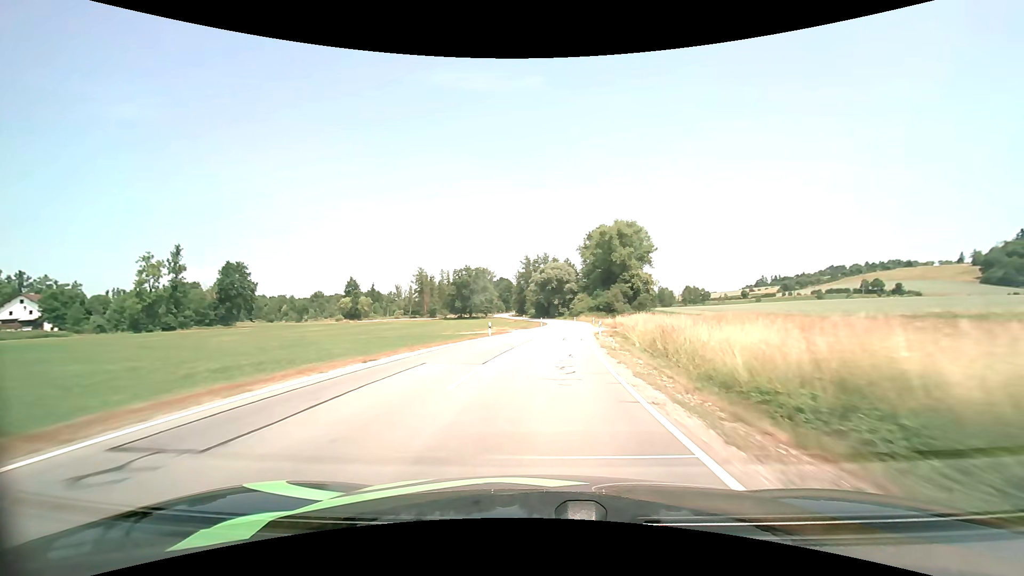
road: secondary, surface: asphalt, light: Day
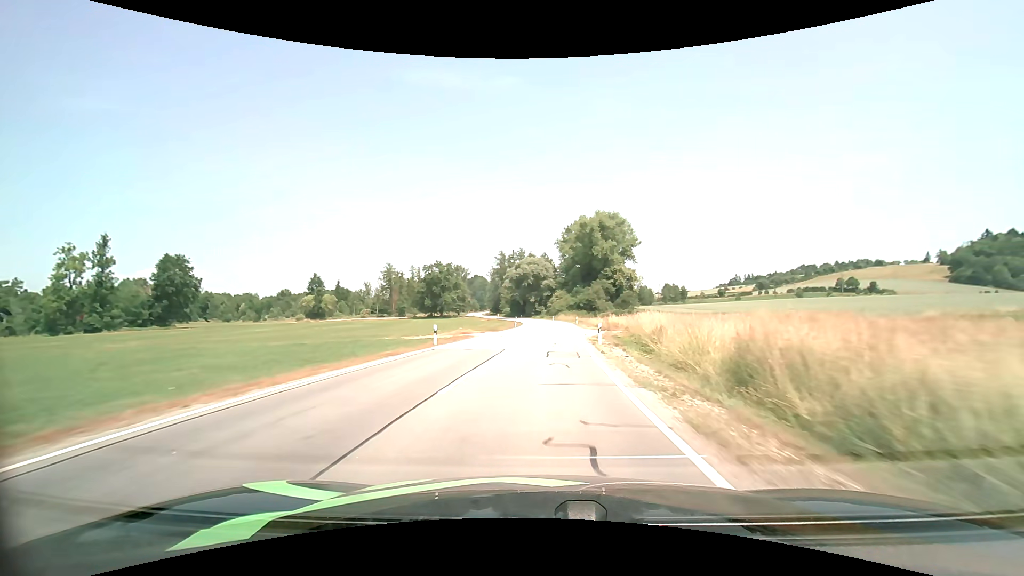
(+0.3, +12.0) m; +3°
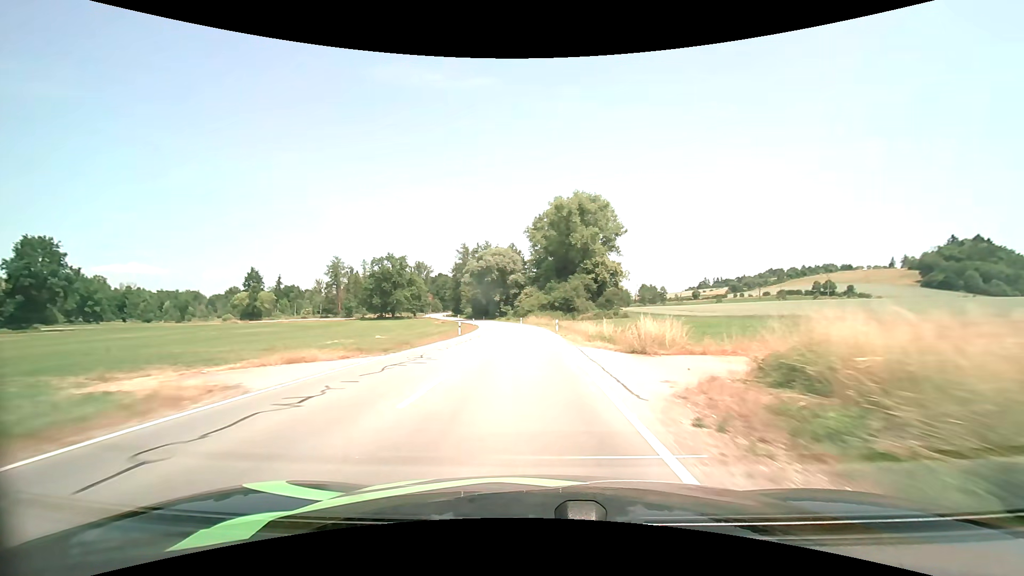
(+0.9, +24.4) m; +4°
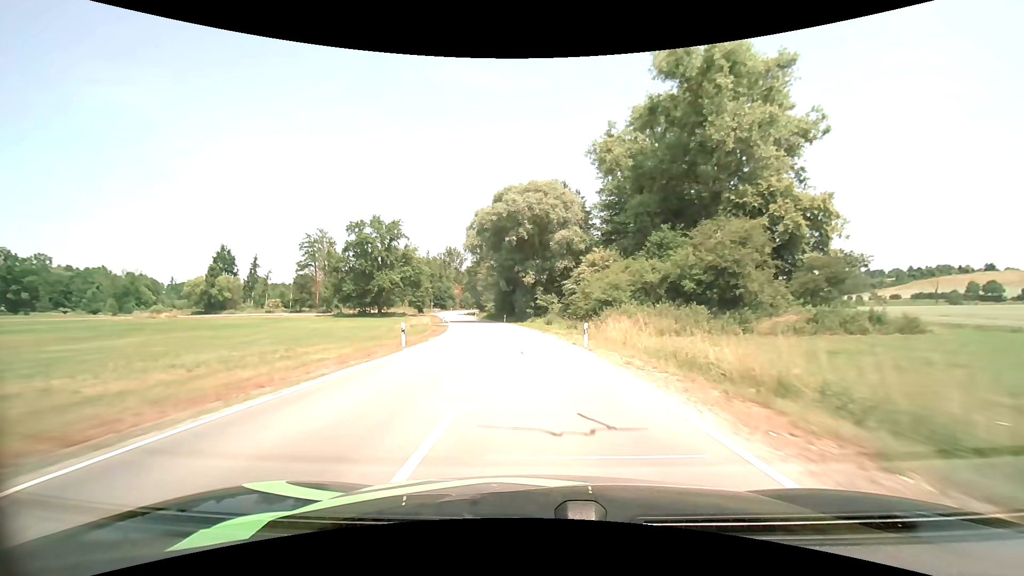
(-2.3, +61.6) m; -5°
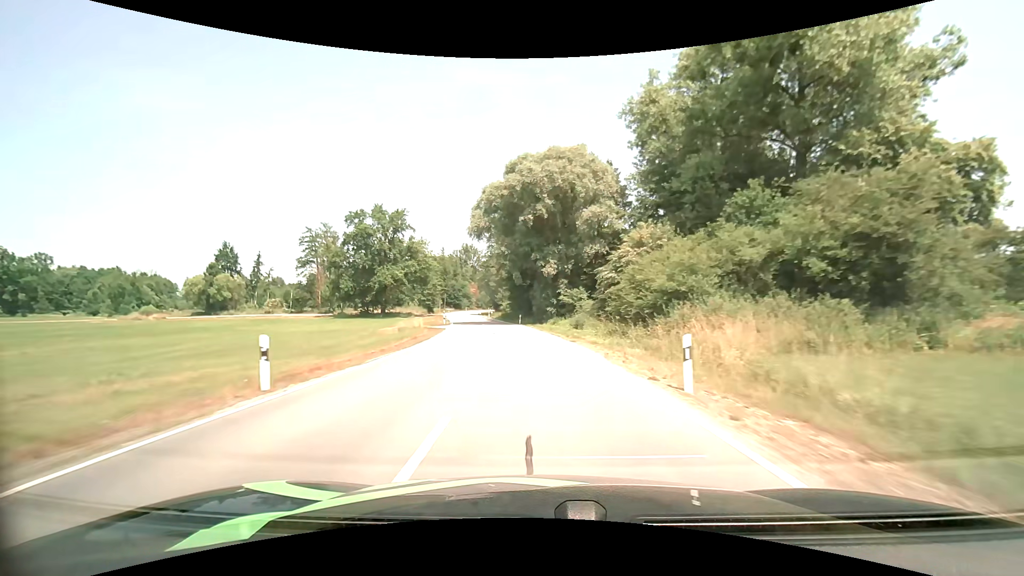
(-0.3, +12.4) m; -3°
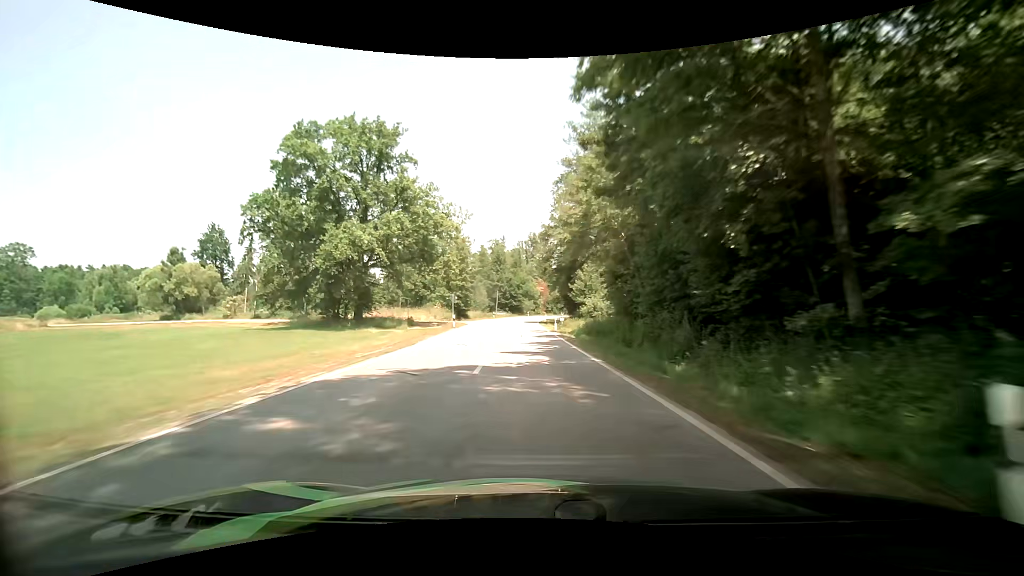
(-4.3, +49.2) m; -9°
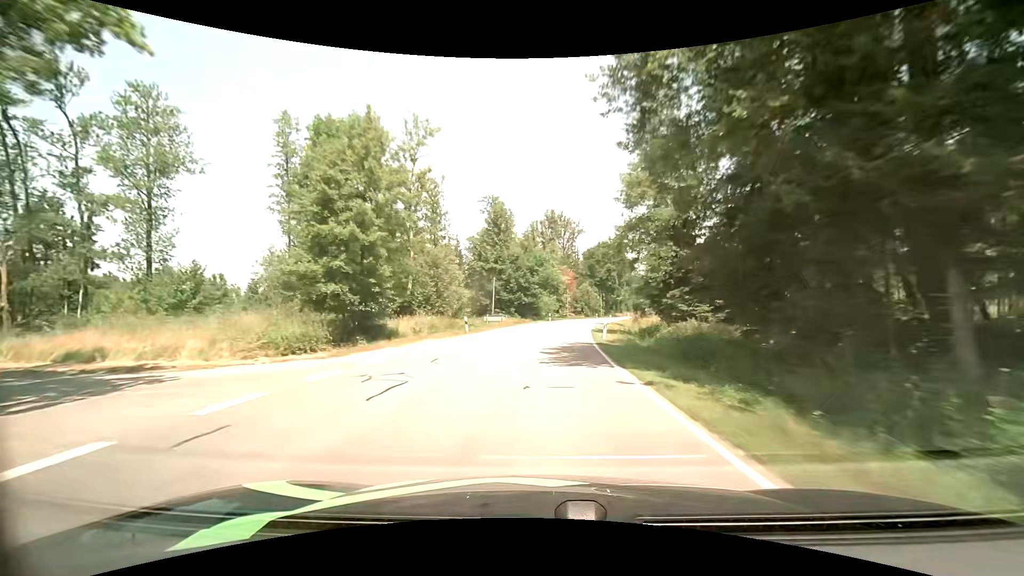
(-1.3, +47.7) m; -2°
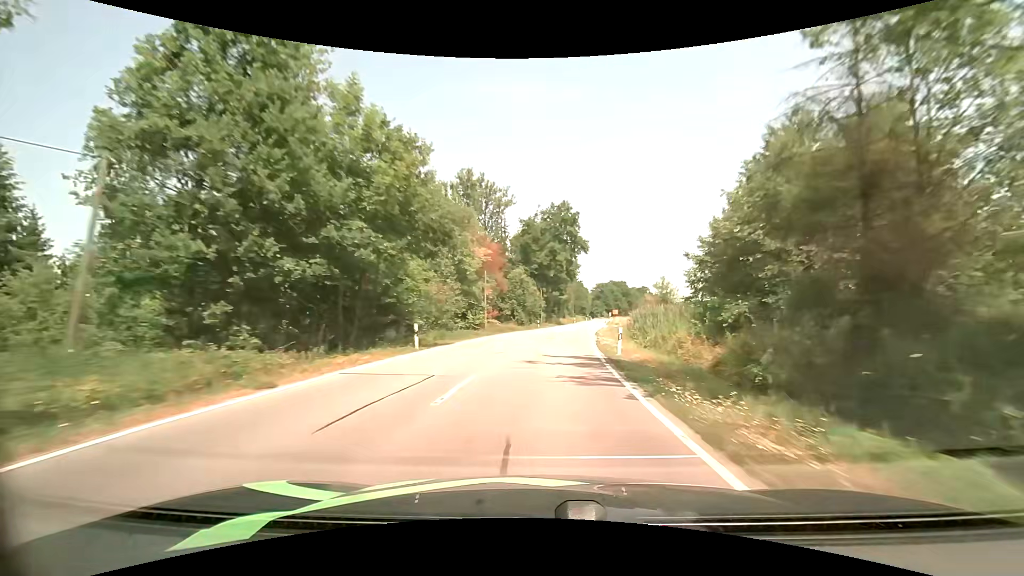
(+3.5, +47.2) m; +8°
(0, +10) (+1, +20) (+1, +30) (+3, +40) (+4, +50) (+5, +60) (+7, +70) (+9, +79) (+10, +89) (+12, +99) m
